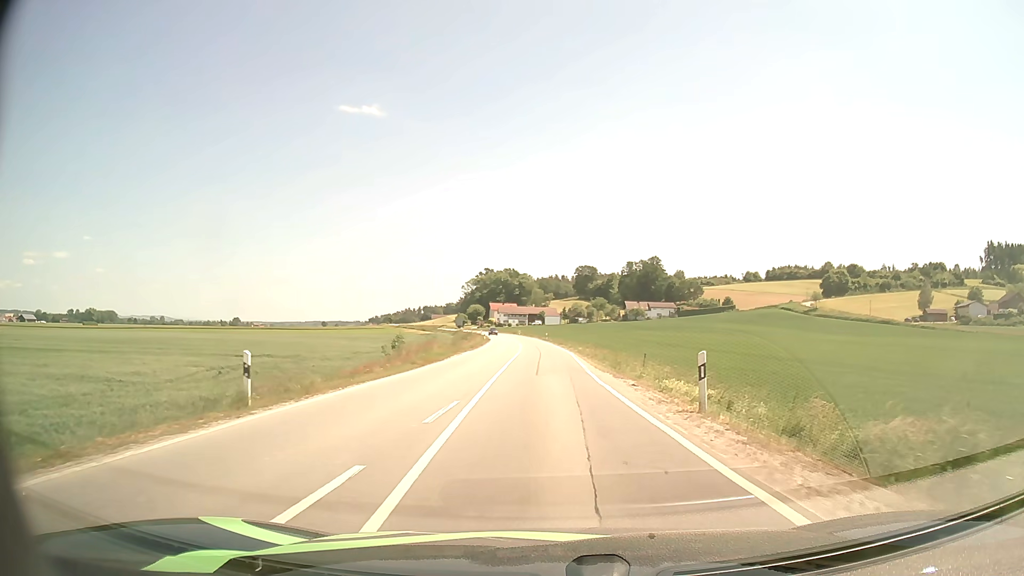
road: secondary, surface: asphalt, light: Day
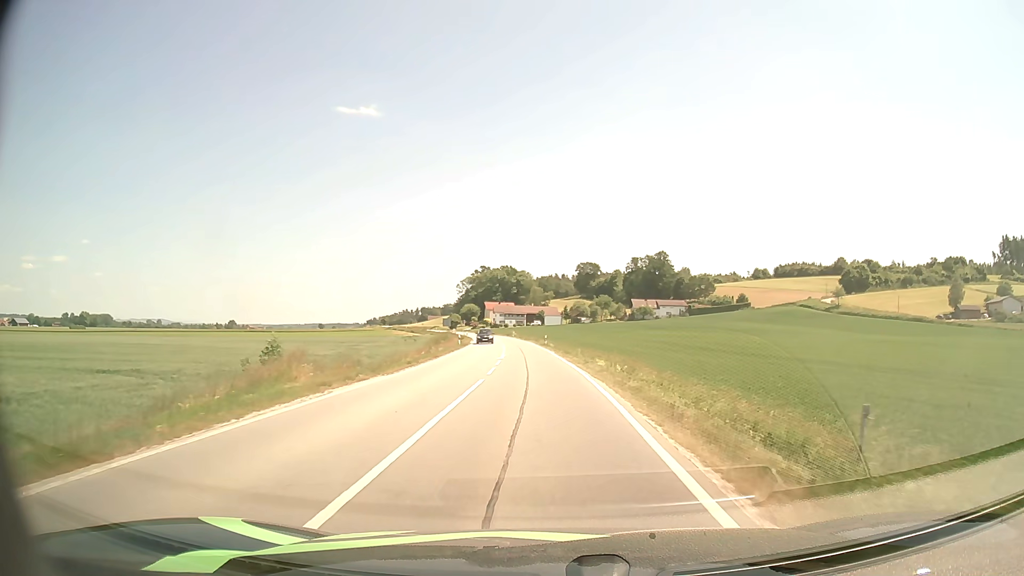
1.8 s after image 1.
(0.0, +23.3) m; 0°
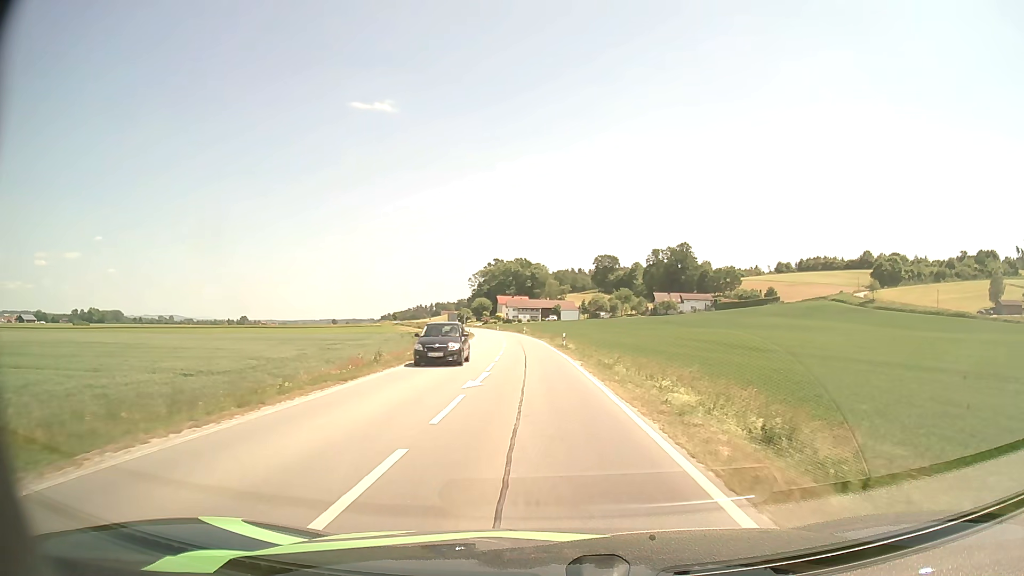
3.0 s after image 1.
(-0.1, +17.4) m; -1°
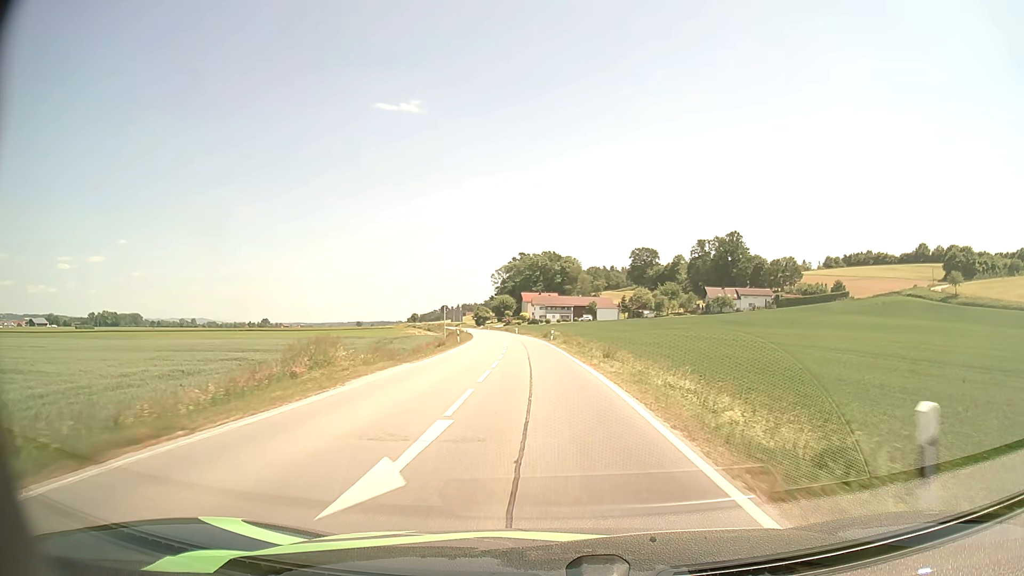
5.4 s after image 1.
(-1.1, +38.1) m; -3°
(0, +10) (0, +20) (-1, +30) (-1, +40) (-1, +50) (-2, +60) (-3, +70) (-4, +80) (-5, +90) (-6, +100) m
